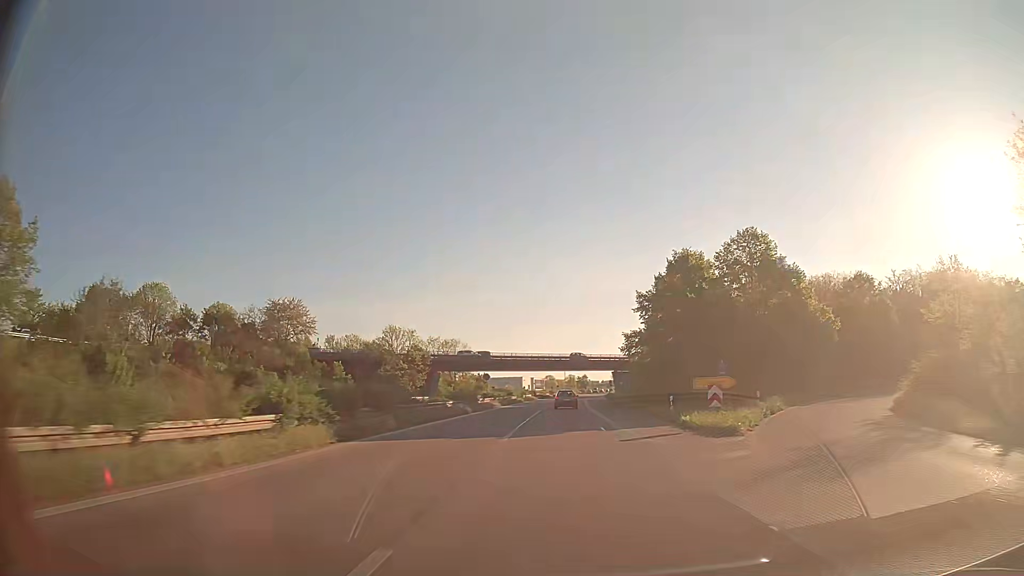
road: trunk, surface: asphalt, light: Day
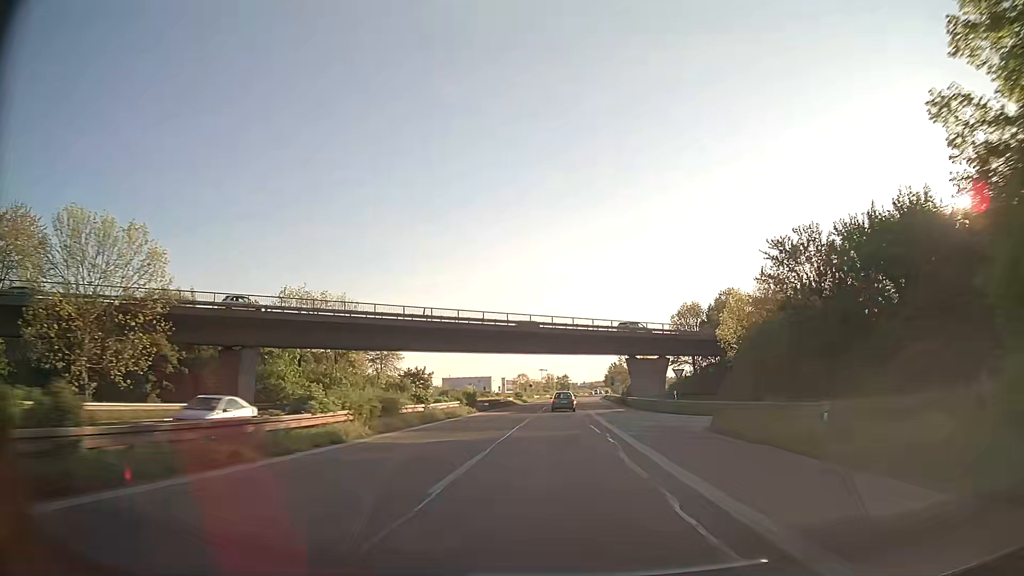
(+1.0, +63.2) m; +2°
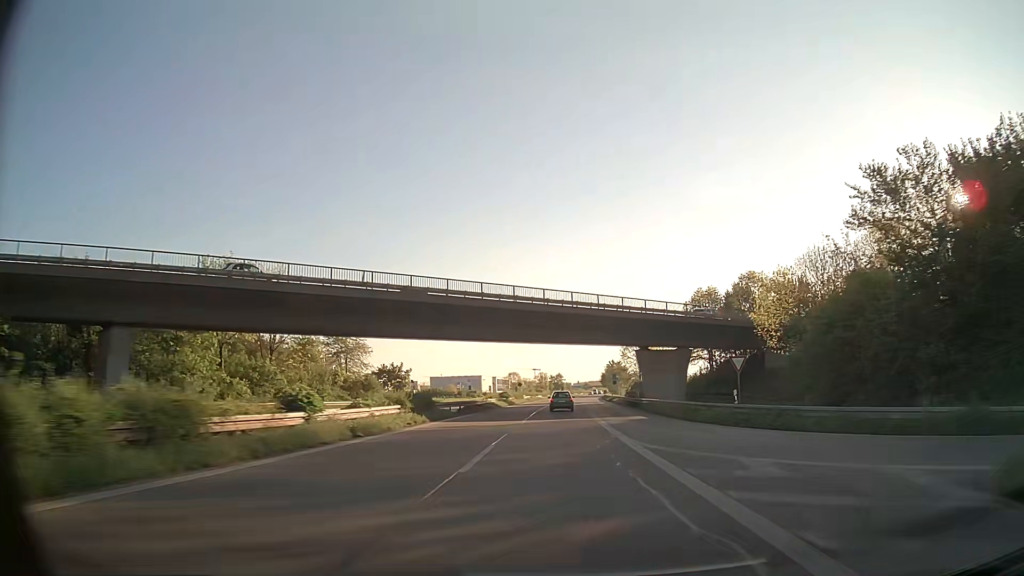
(+0.1, +15.6) m; 0°
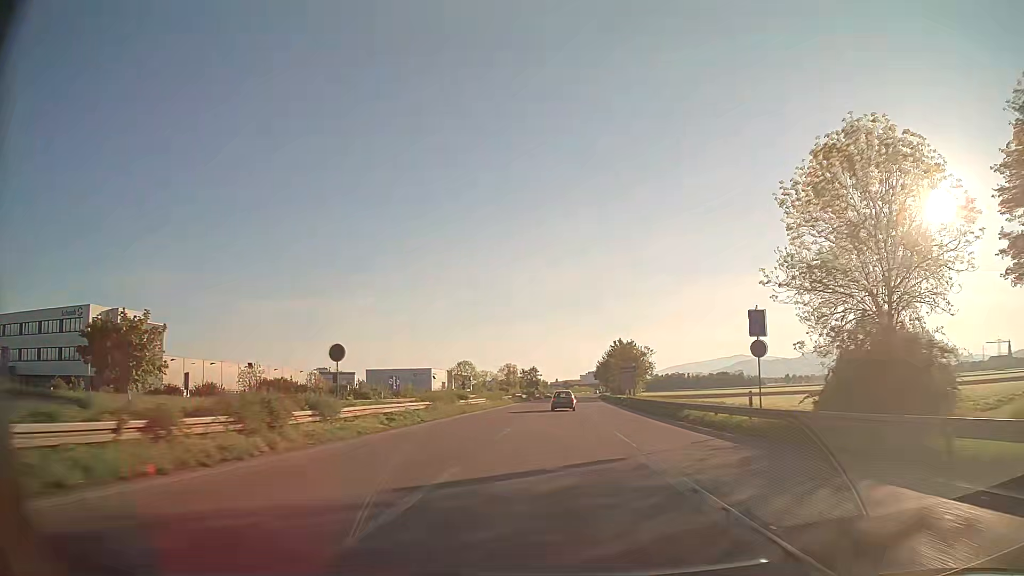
(+1.4, +77.5) m; +2°
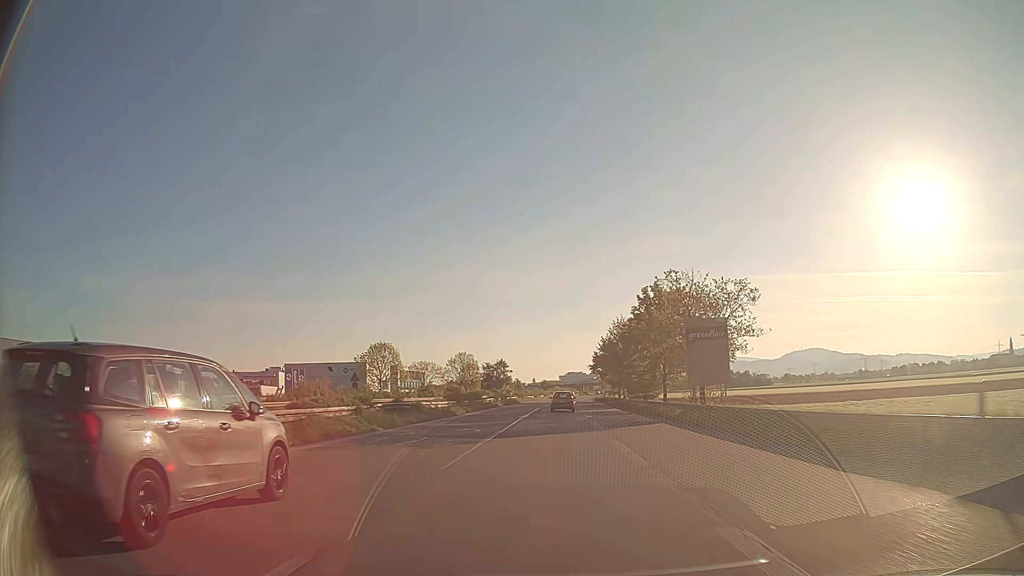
(+1.1, +61.4) m; +2°
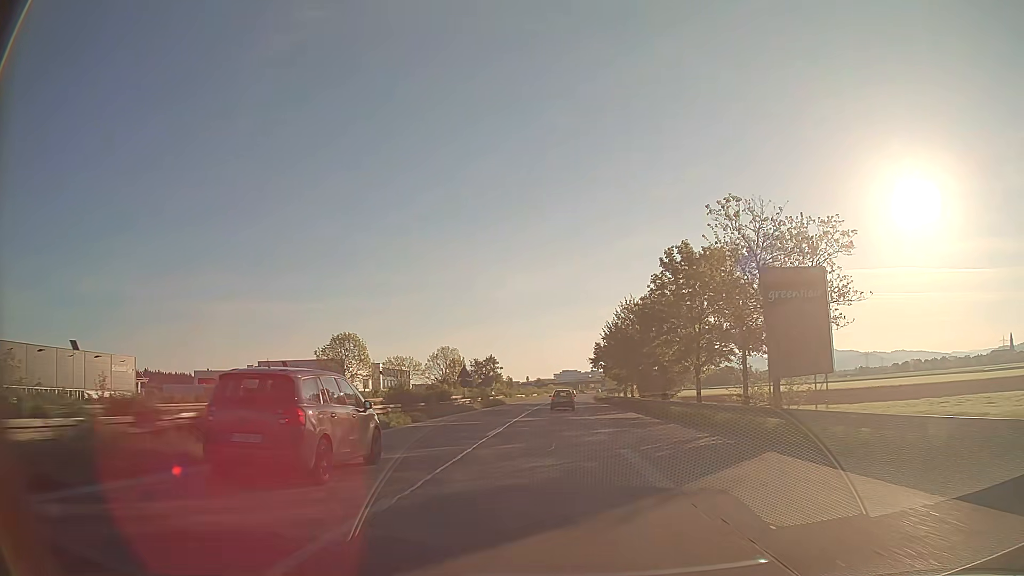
(+0.1, +15.2) m; 0°
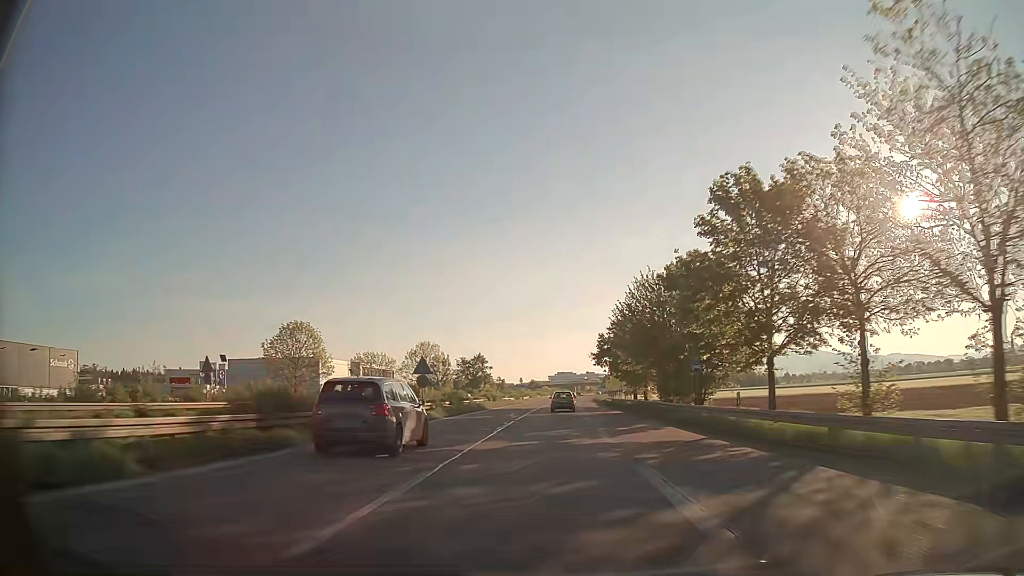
(+0.1, +15.2) m; +1°
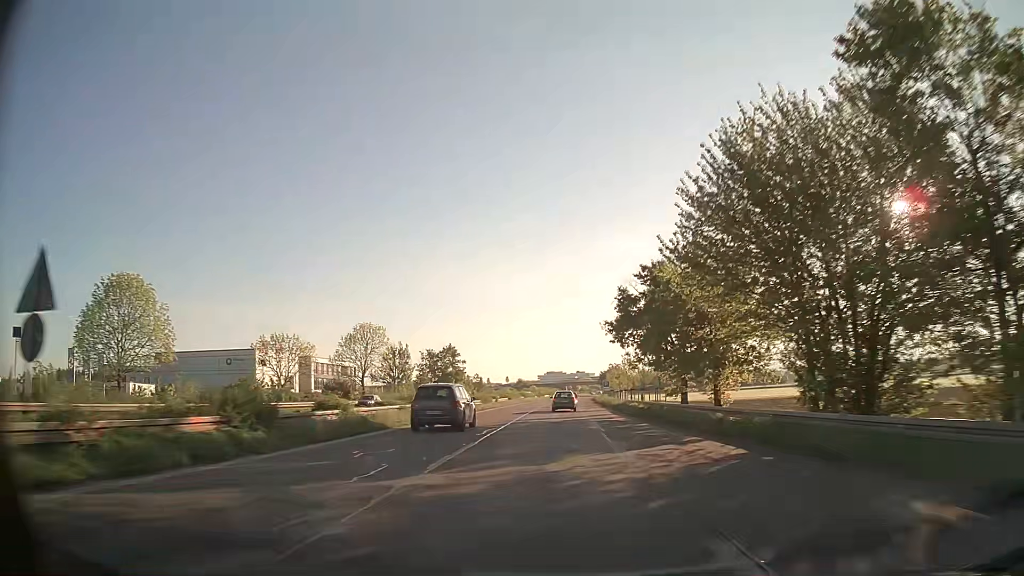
(+0.2, +30.2) m; +1°
(0, +10) (0, +20) (0, +30) (0, +40) (+1, +50) (+1, +60) (+1, +70) (+2, +80) (+2, +90) (+3, +100) m
